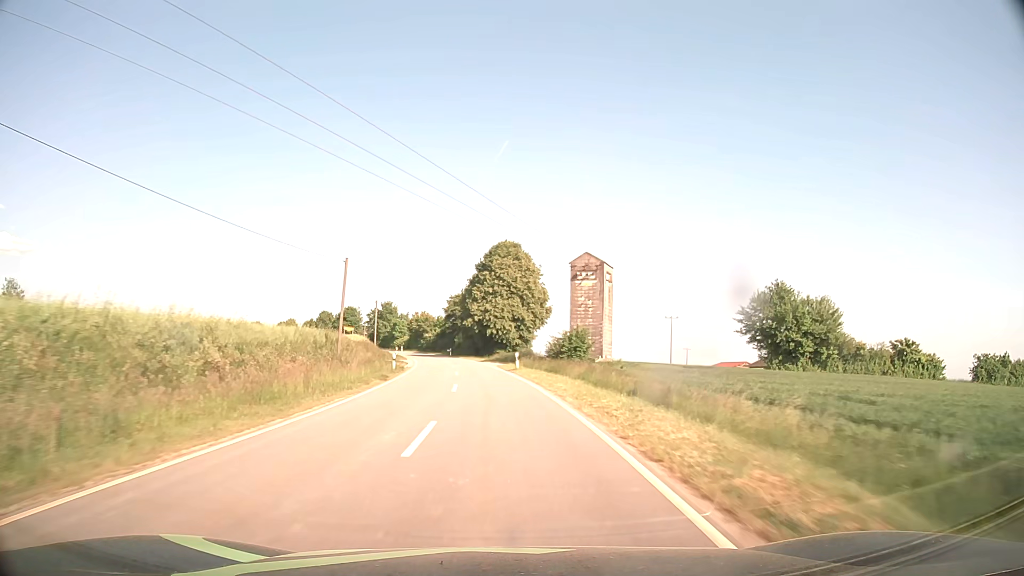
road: tertiary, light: Day
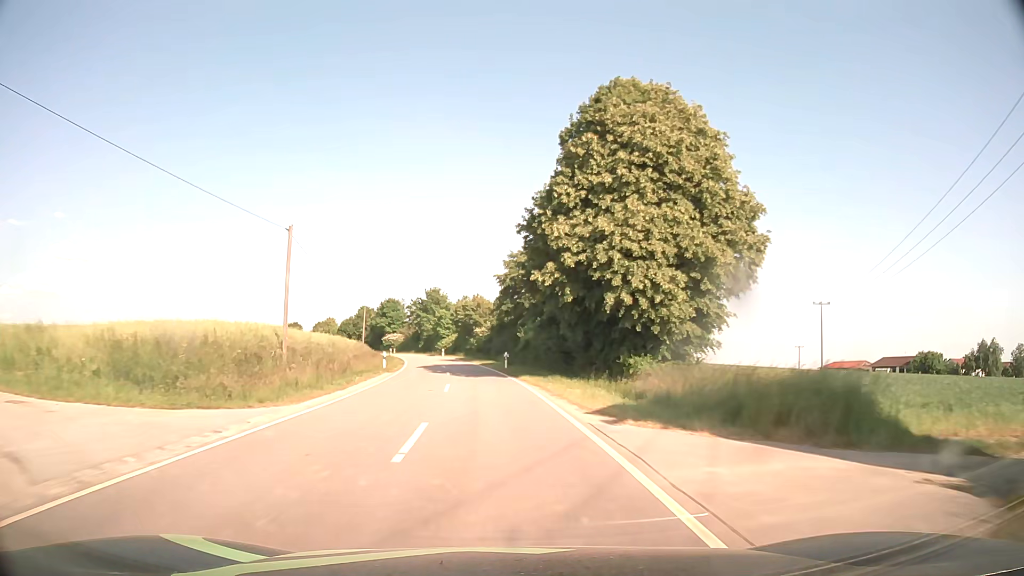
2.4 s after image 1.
(-2.5, +49.4) m; -6°
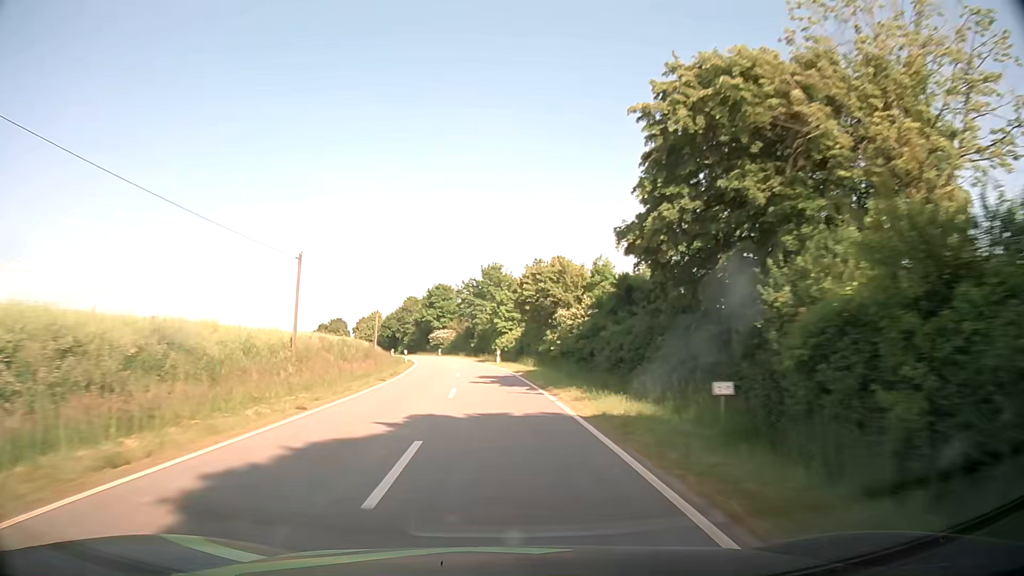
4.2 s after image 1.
(-2.3, +39.0) m; -6°
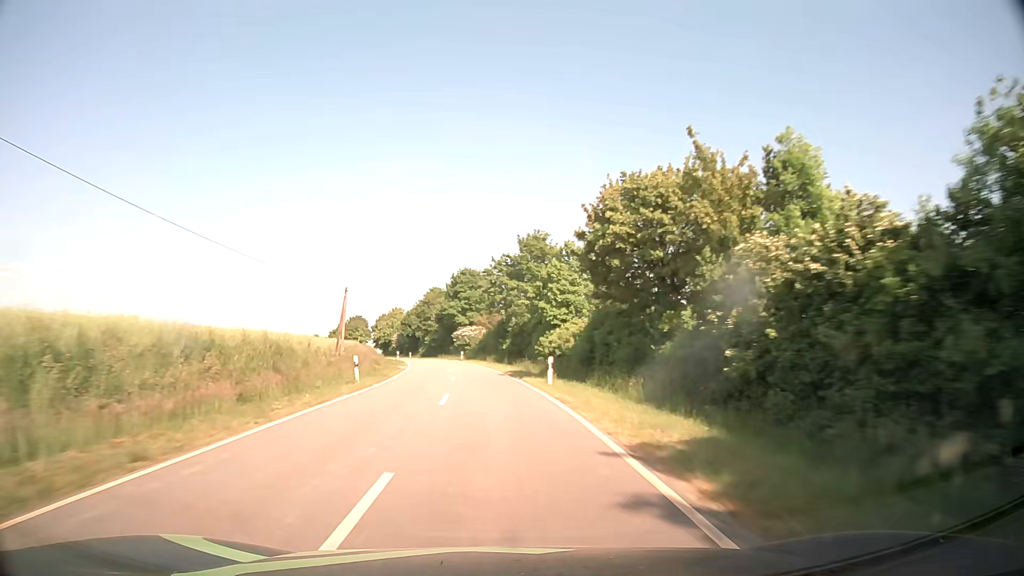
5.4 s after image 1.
(-0.9, +27.0) m; -4°
(0, +10) (0, +20) (-1, +30) (-2, +40) (-3, +50) (-4, +60) (-6, +70) (-8, +79) (-10, +89) (-12, +99) m
